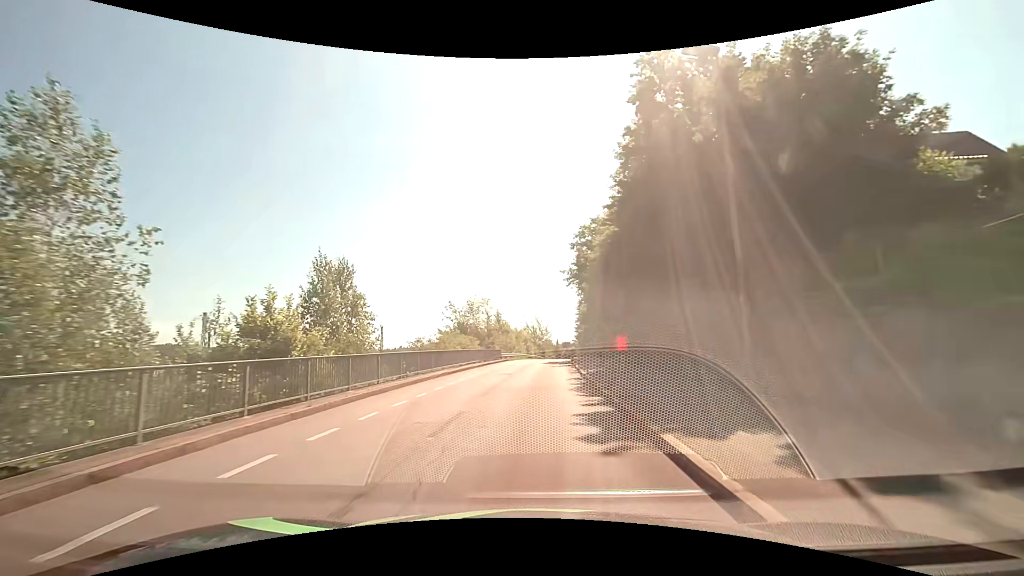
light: Day
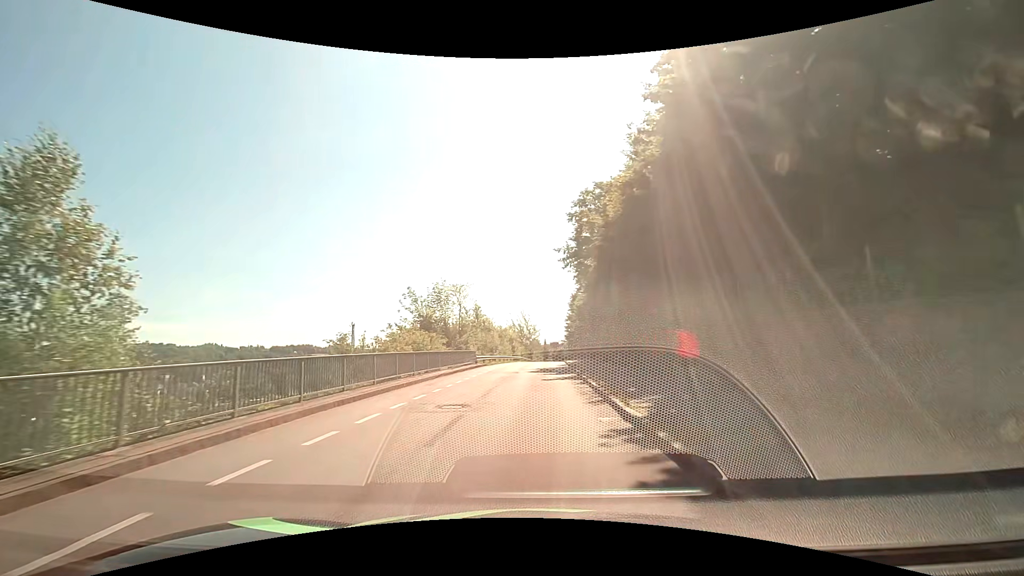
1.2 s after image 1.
(+0.2, +12.5) m; +2°
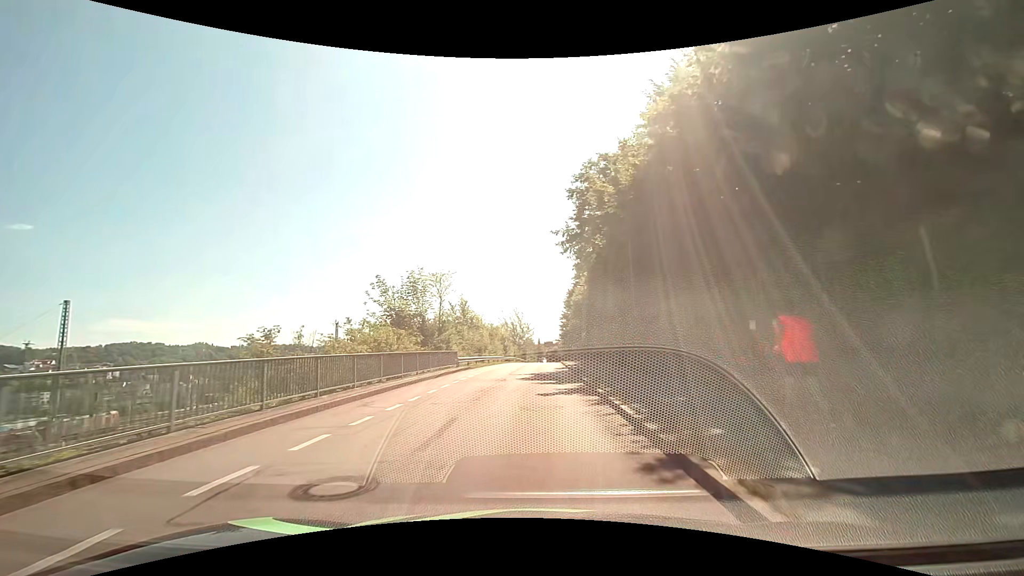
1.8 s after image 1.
(0.0, +6.4) m; 0°
(0, +10) (+1, +20) (+1, +30) (+1, +40) (+2, +50) (+2, +60) (+3, +70) (+3, +80) (+4, +90) (+4, +100) m
